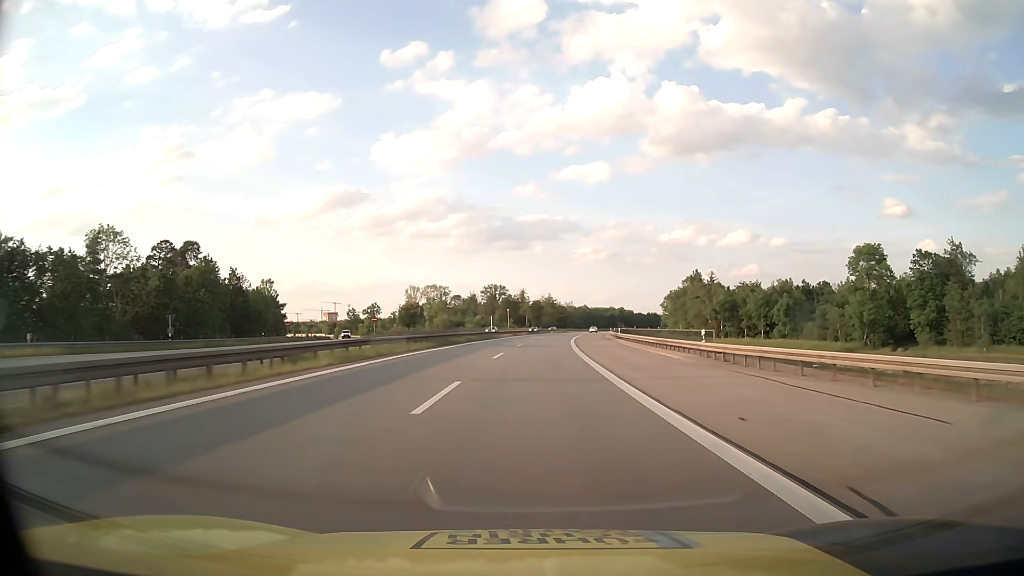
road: motorway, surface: asphalt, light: Day
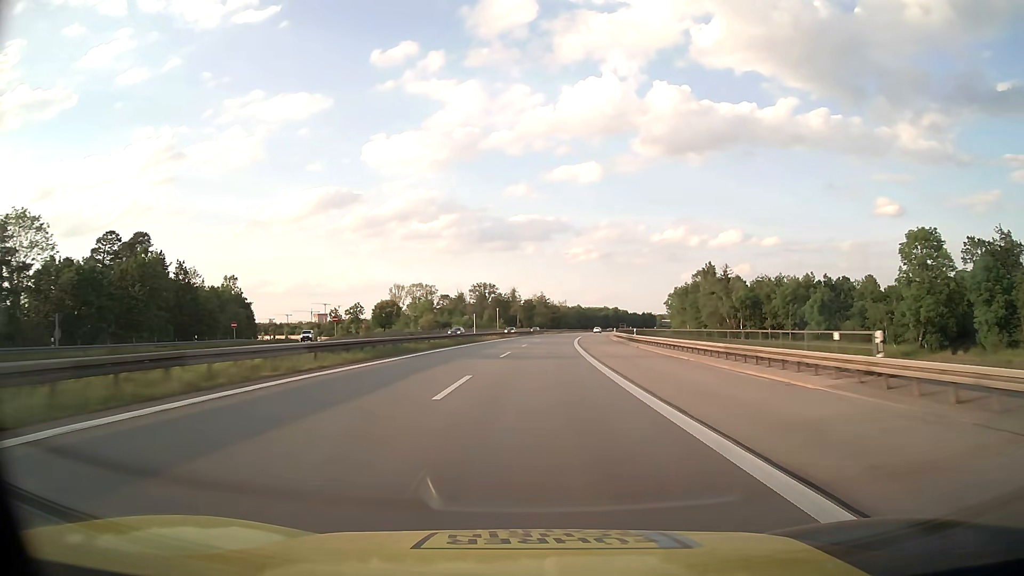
(+0.1, +16.1) m; +1°
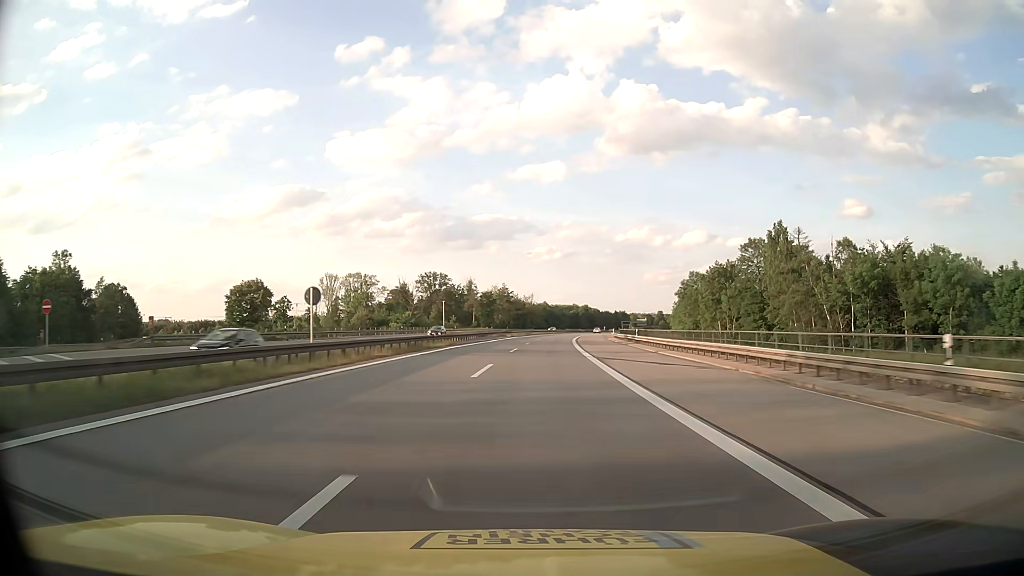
(+1.2, +48.4) m; +3°
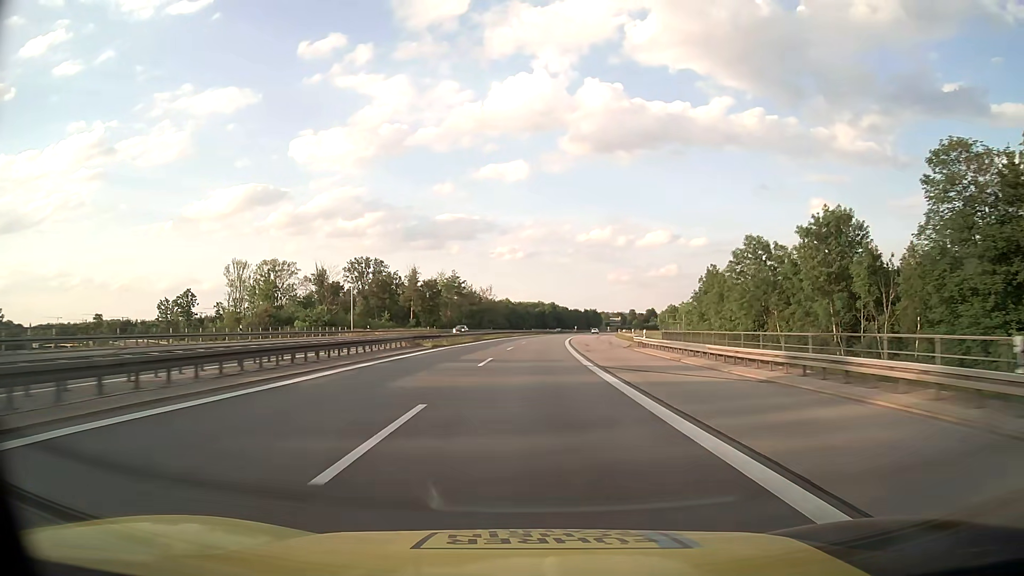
(+1.4, +48.4) m; +3°
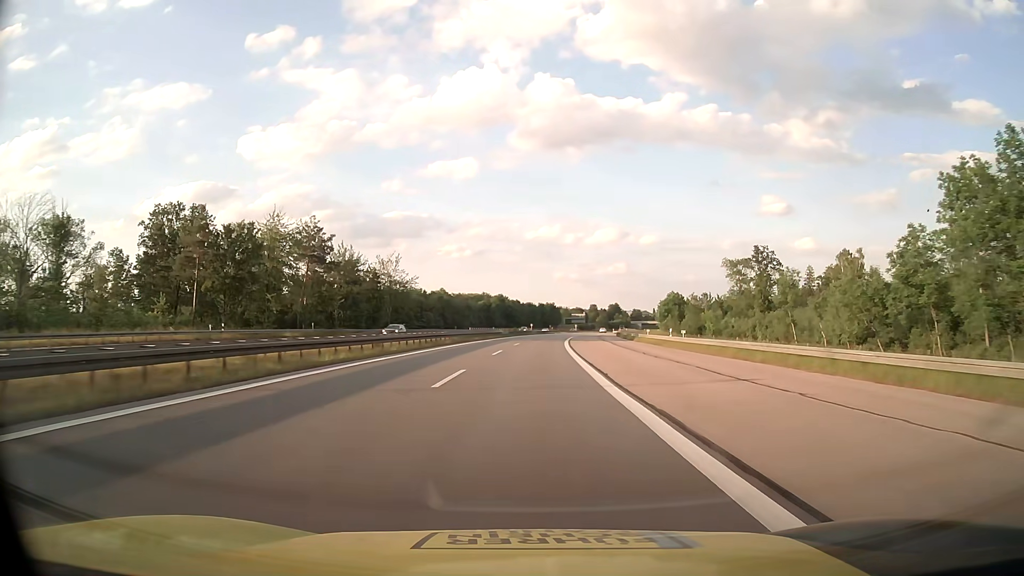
(+3.1, +80.7) m; +4°
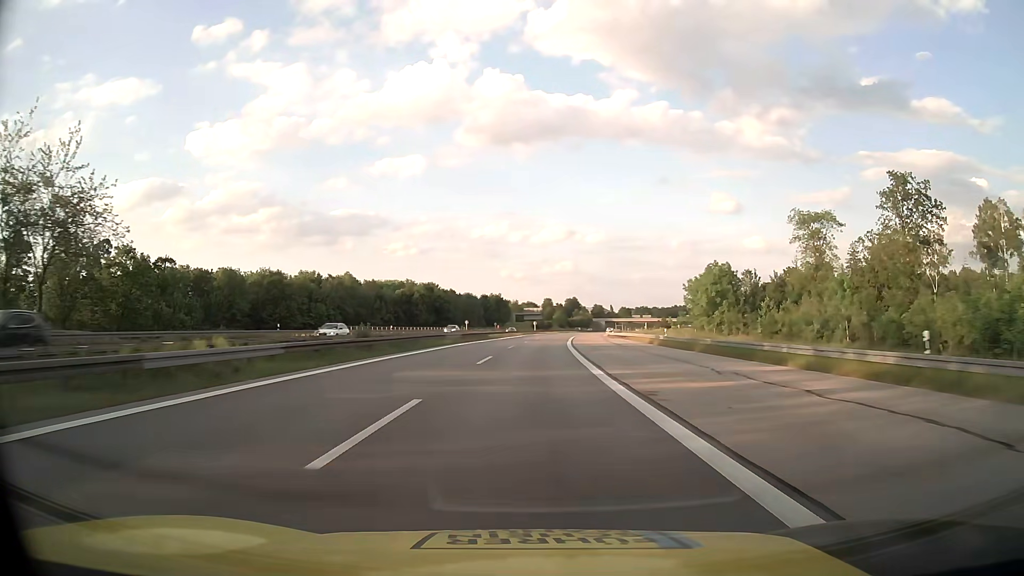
(+3.1, +80.8) m; +5°
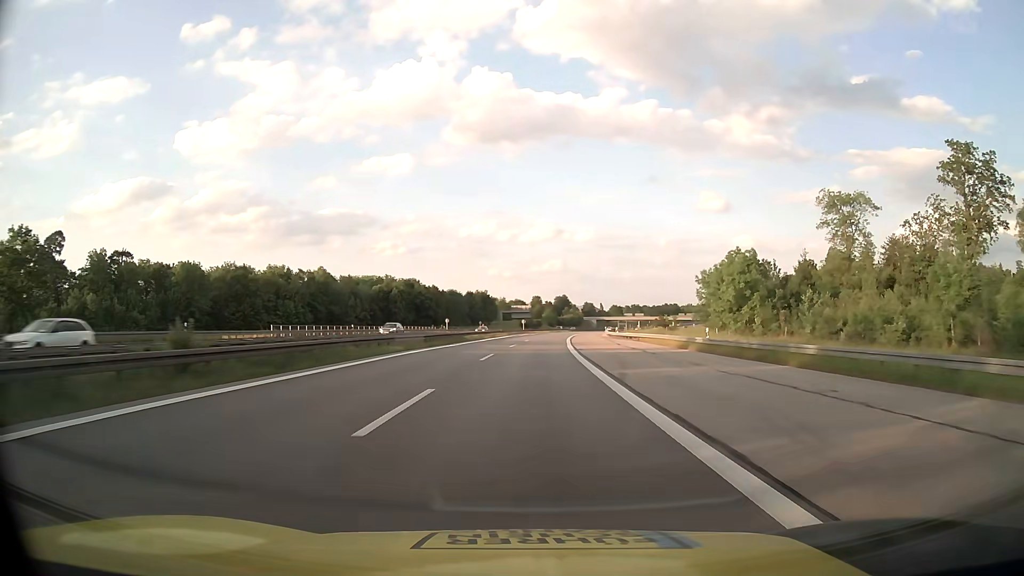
(+0.2, +16.2) m; +1°
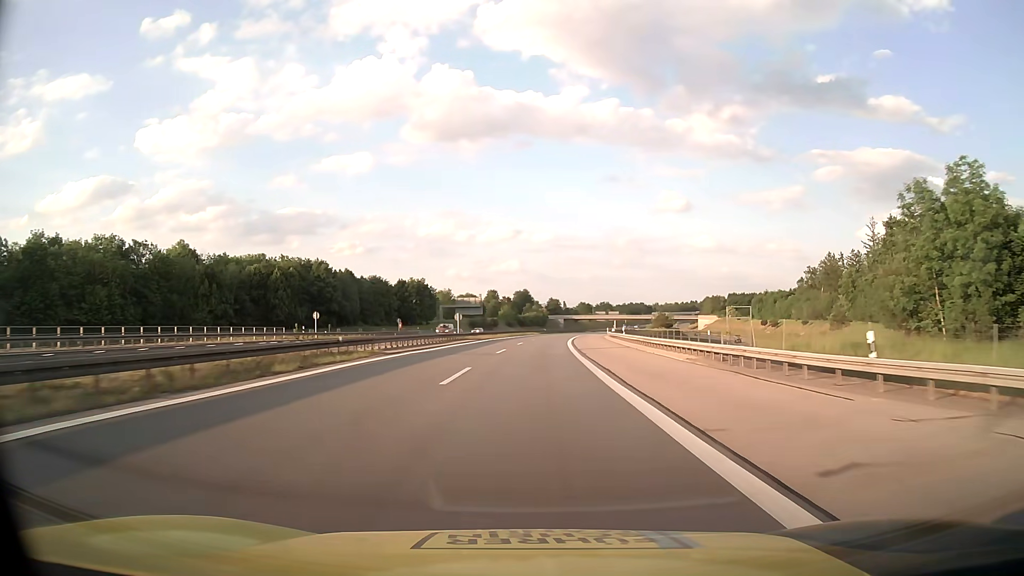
(+2.0, +64.7) m; +3°
(0, +10) (0, +20) (0, +30) (+1, +40) (+1, +50) (+2, +60) (+2, +70) (+3, +80) (+4, +90) (+5, +100) m
